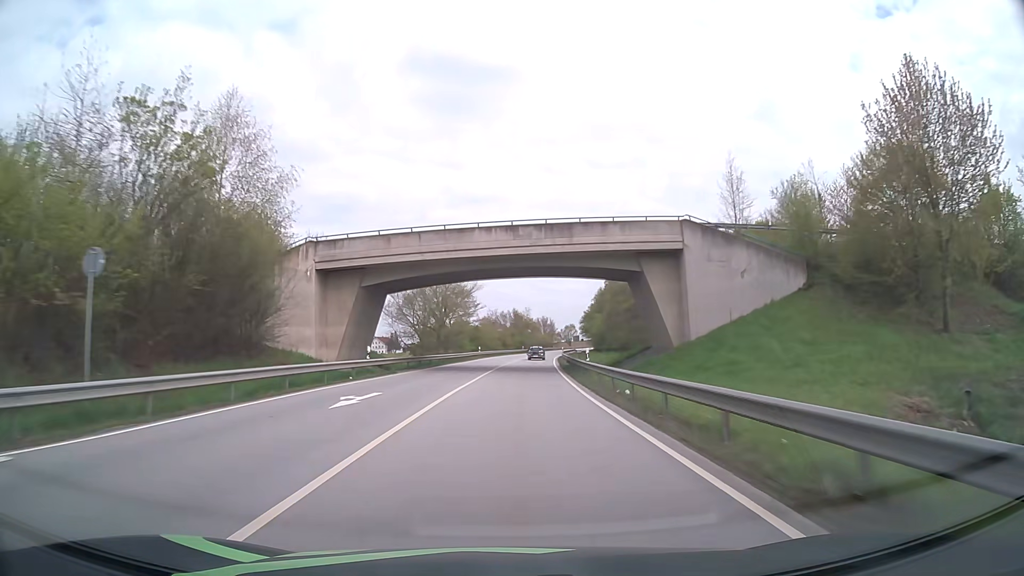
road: primary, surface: asphalt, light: Day
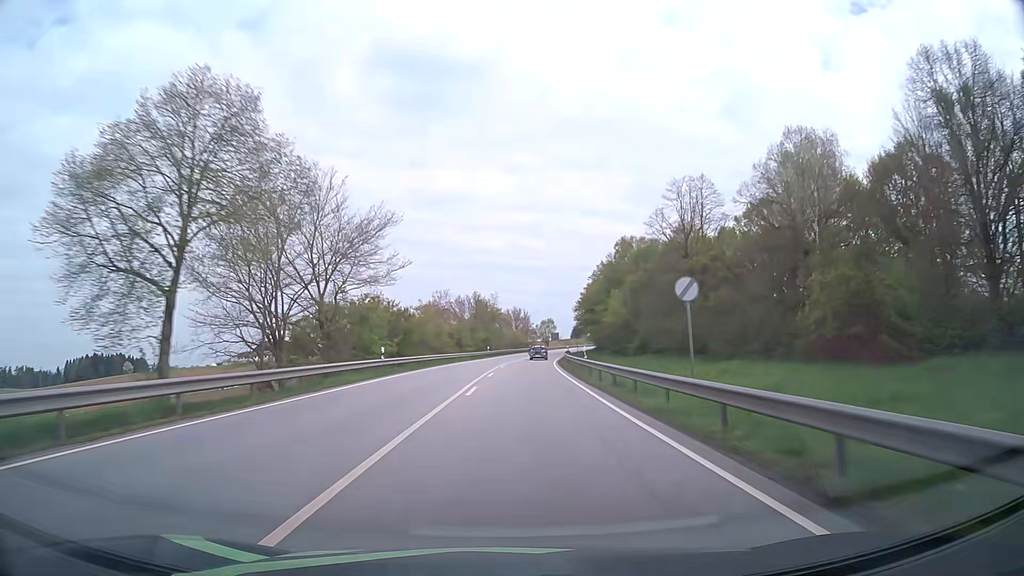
(+1.1, +47.4) m; +2°
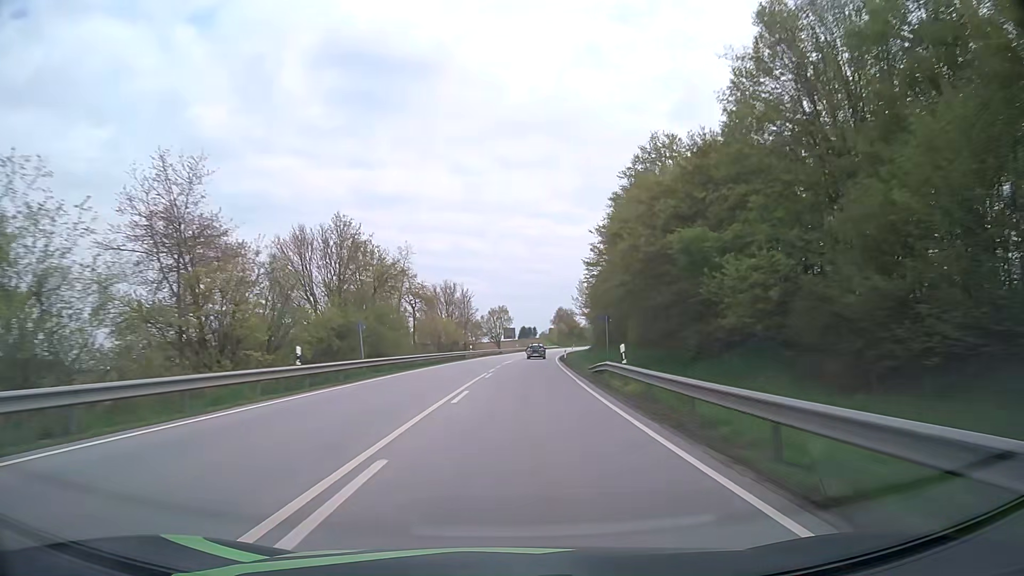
(+2.8, +63.1) m; +5°
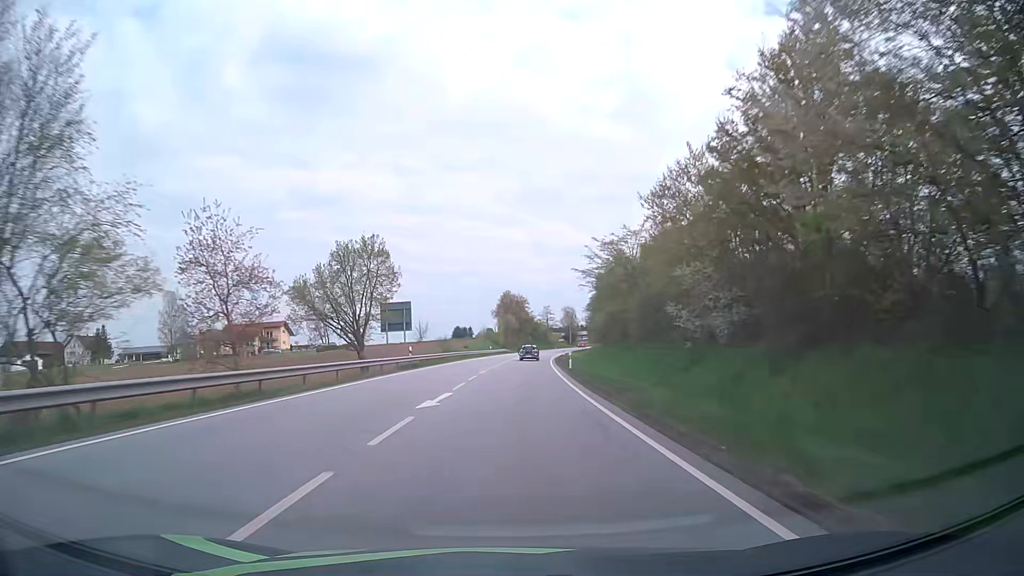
(+4.2, +78.9) m; +6°
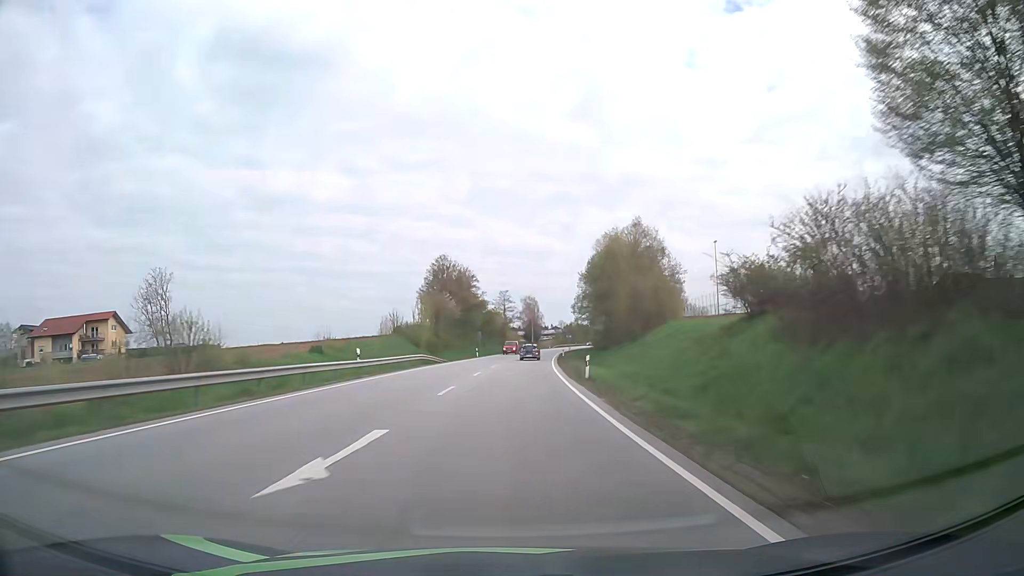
(+2.2, +63.2) m; +4°
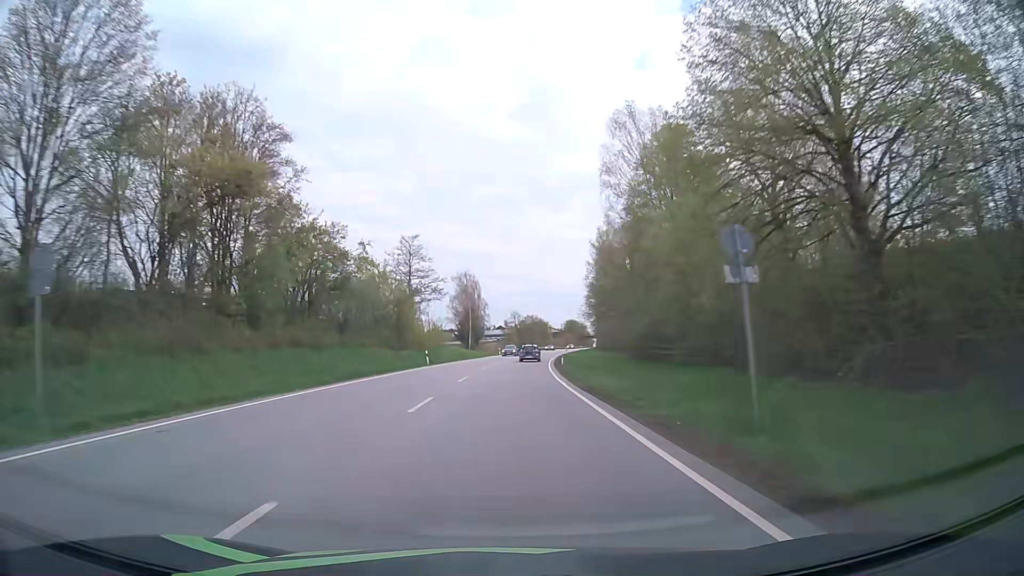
(+3.6, +78.9) m; +5°
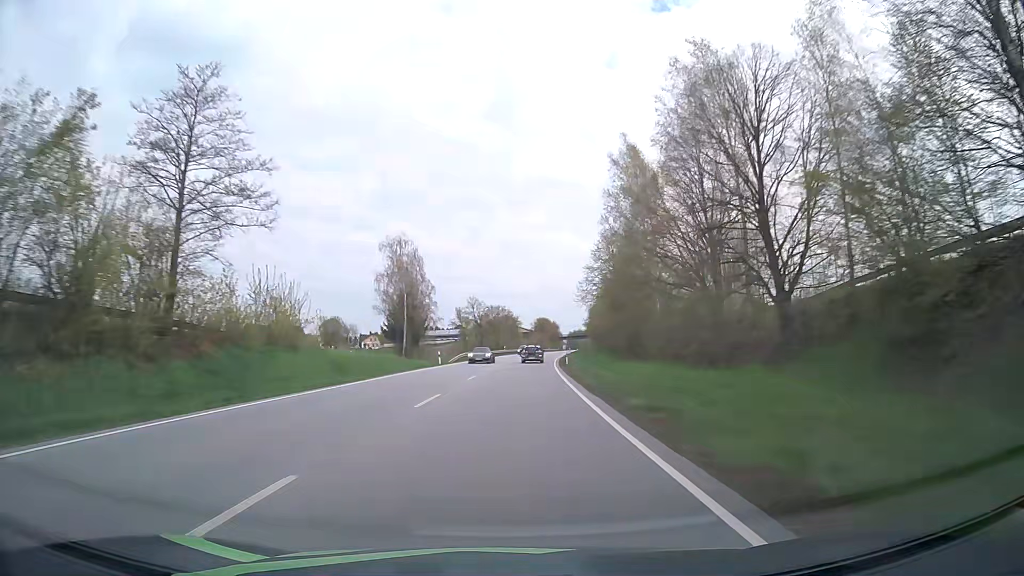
(+1.2, +47.3) m; +3°
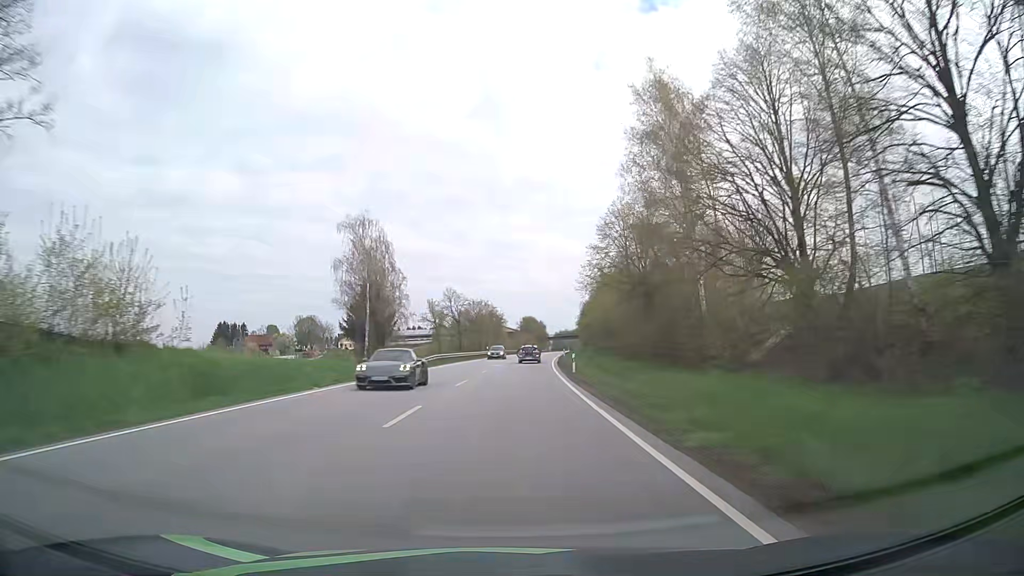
(+0.2, +15.8) m; +1°
(0, +10) (0, +20) (+1, +30) (+1, +40) (+2, +50) (+2, +60) (+3, +70) (+4, +80) (+5, +90) (+6, +100) m
